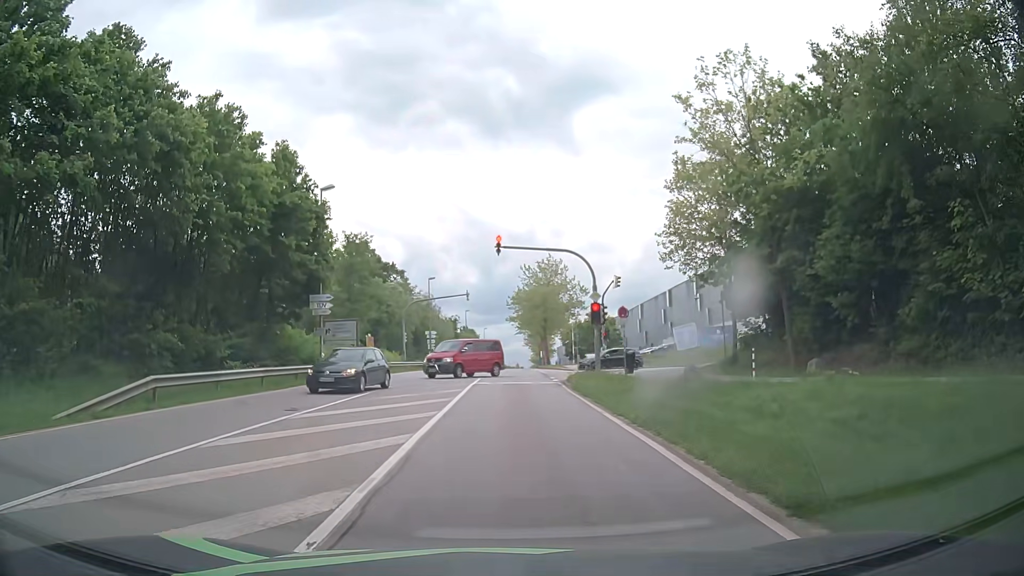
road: secondary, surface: asphalt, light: Day
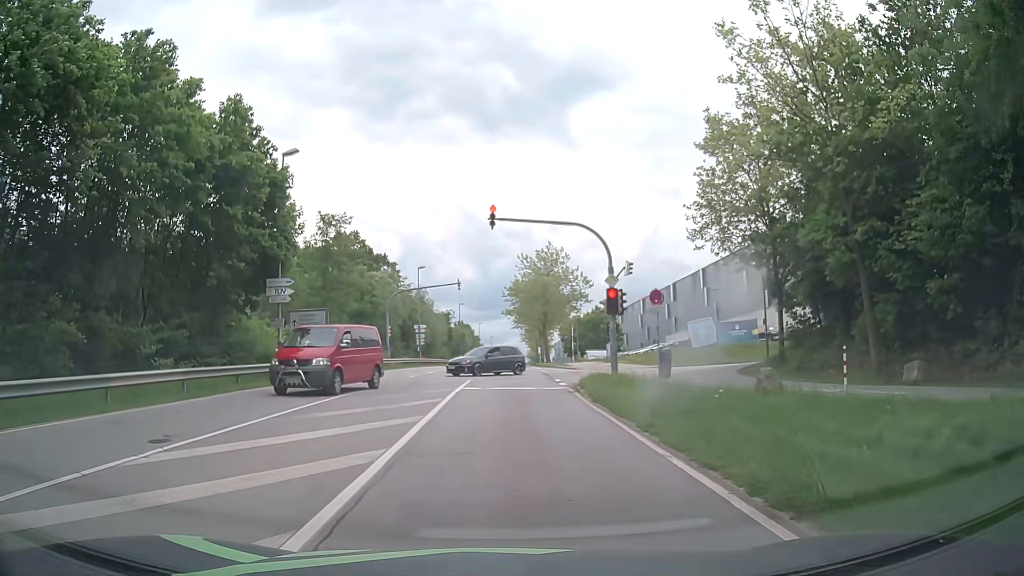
(0.0, +5.8) m; +1°
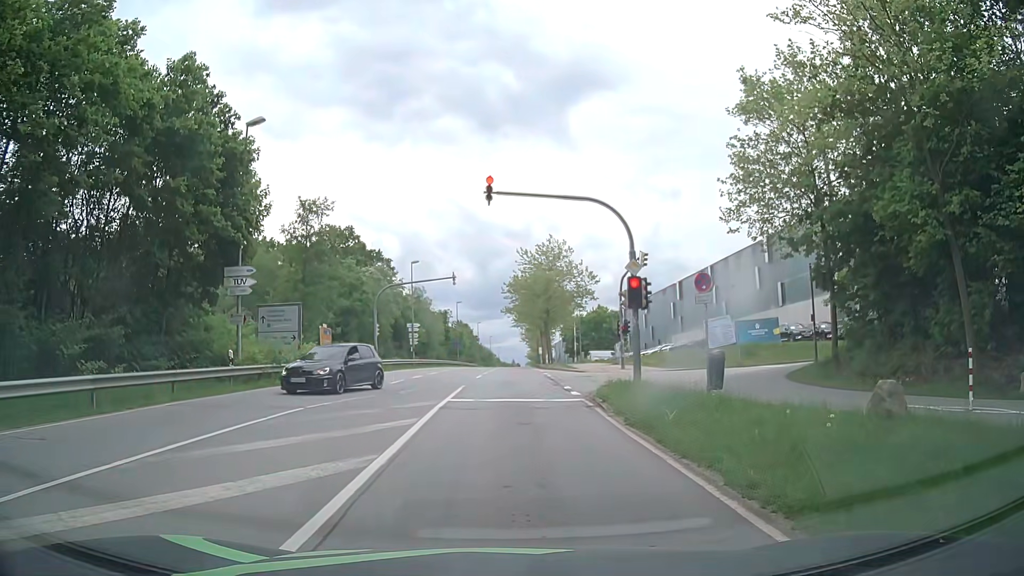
(0.0, +4.4) m; 0°
